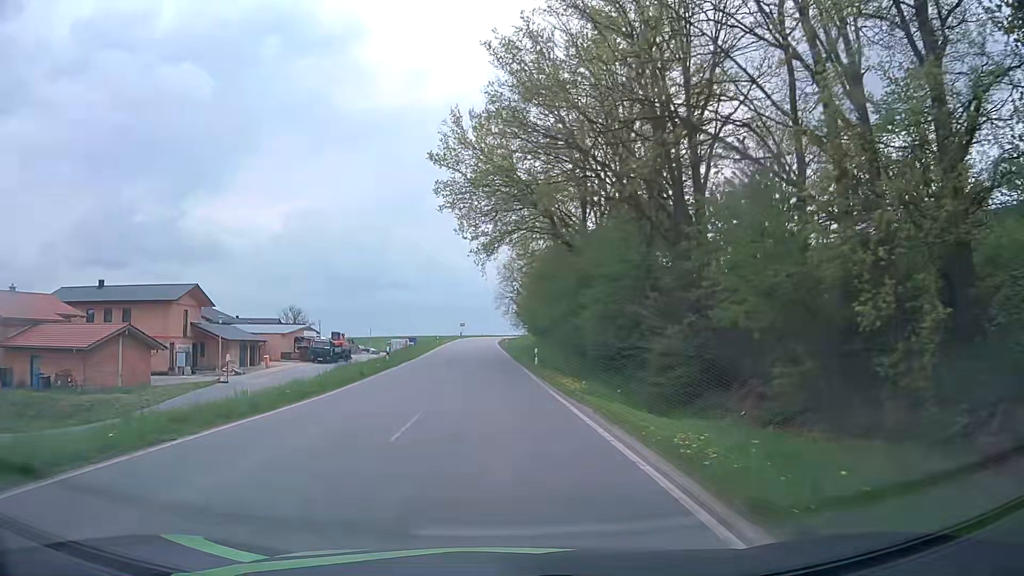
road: tertiary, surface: asphalt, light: Day
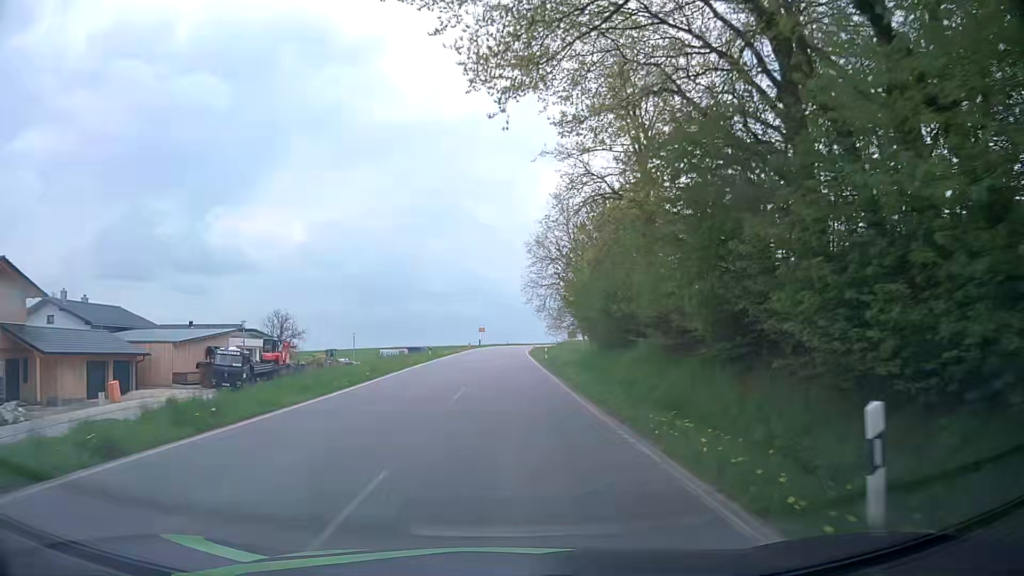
(-0.9, +30.1) m; -2°
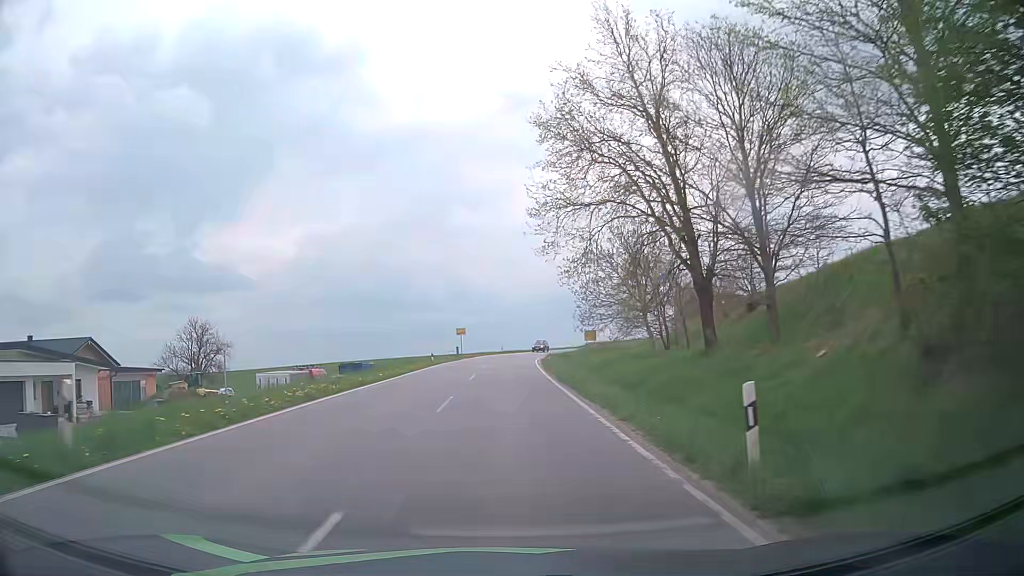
(+0.1, +37.5) m; +1°
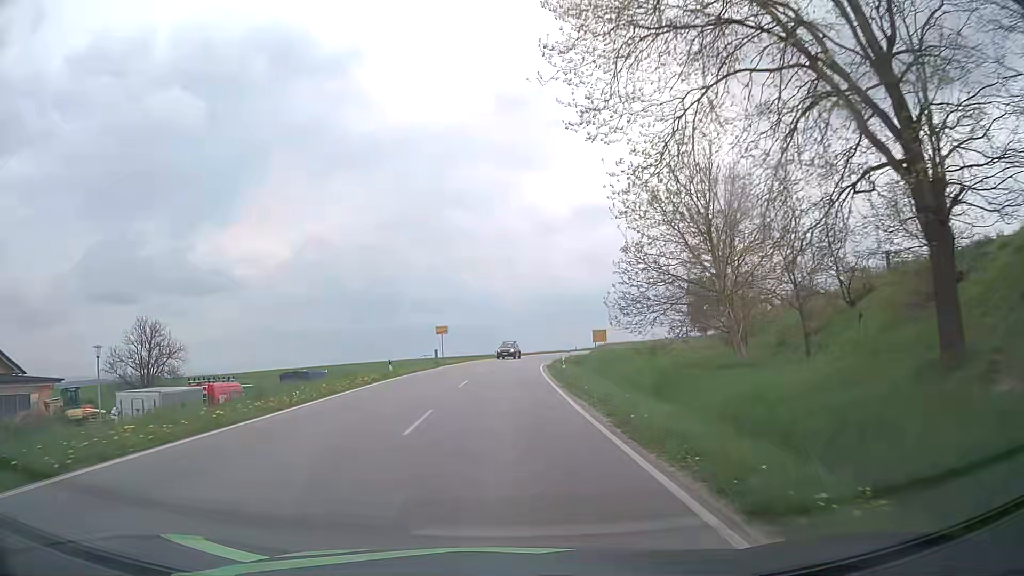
(0.0, +15.1) m; 0°
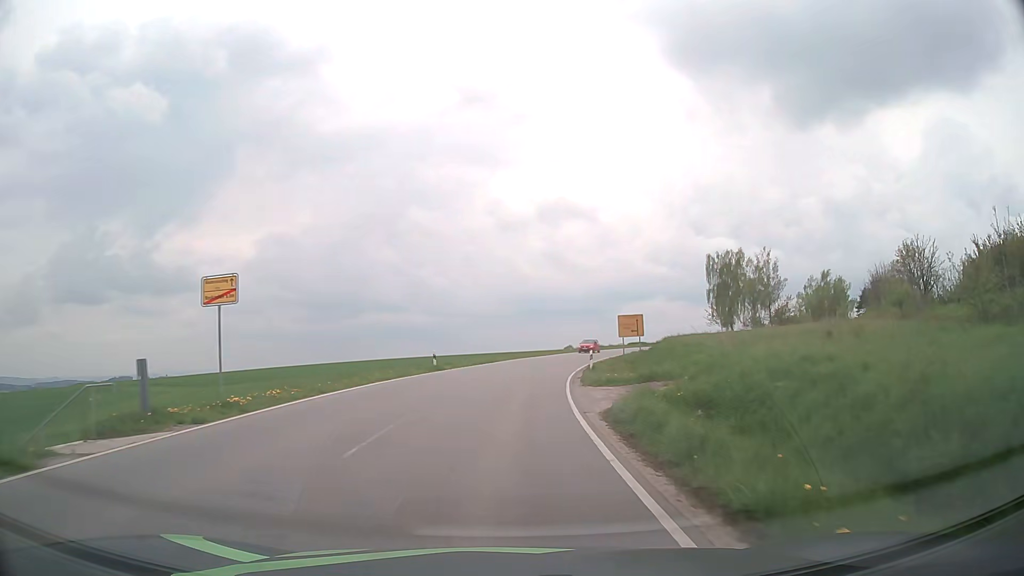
(+0.7, +37.9) m; +3°
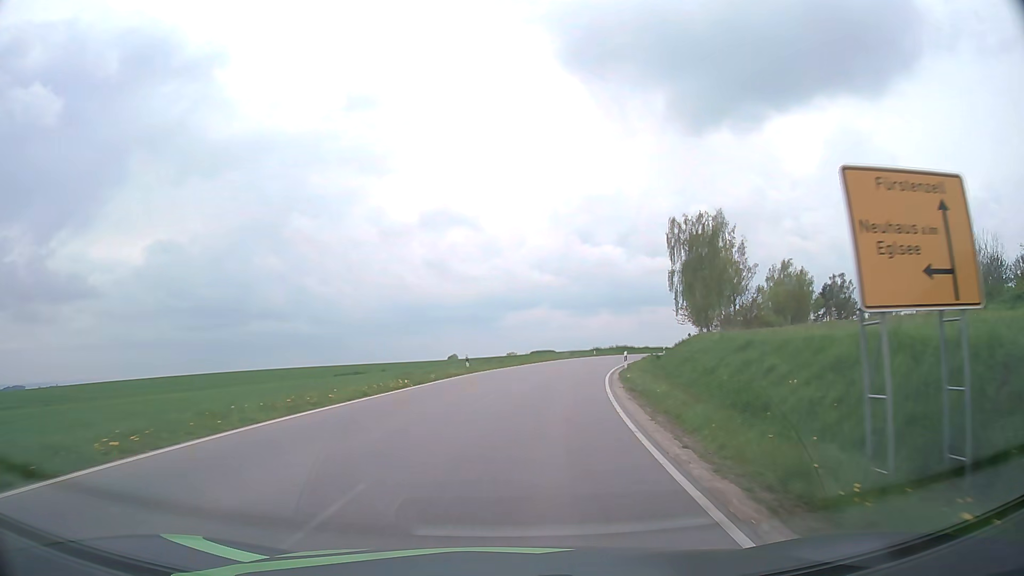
(+3.0, +41.0) m; +10°
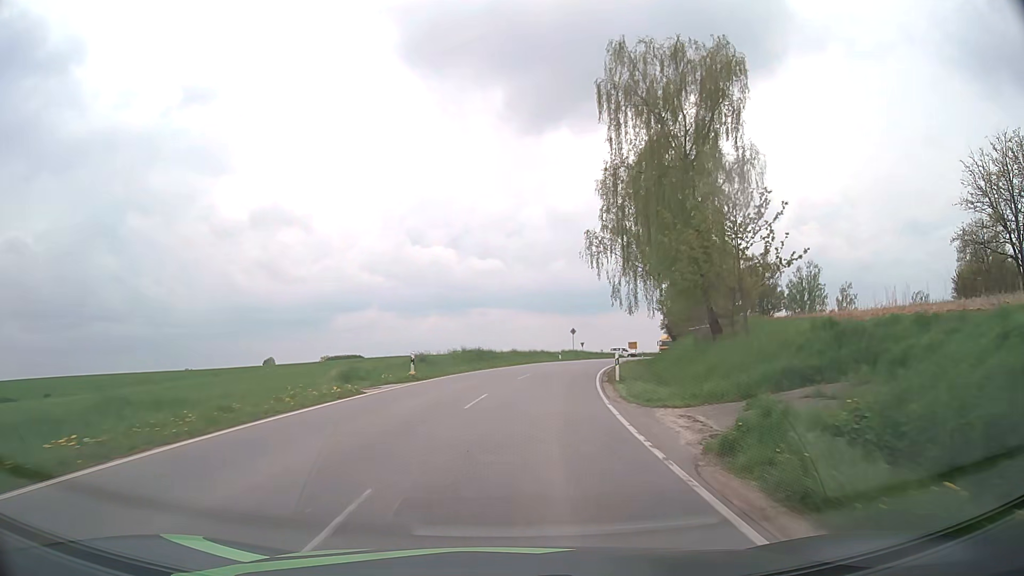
(+6.4, +47.3) m; +14°
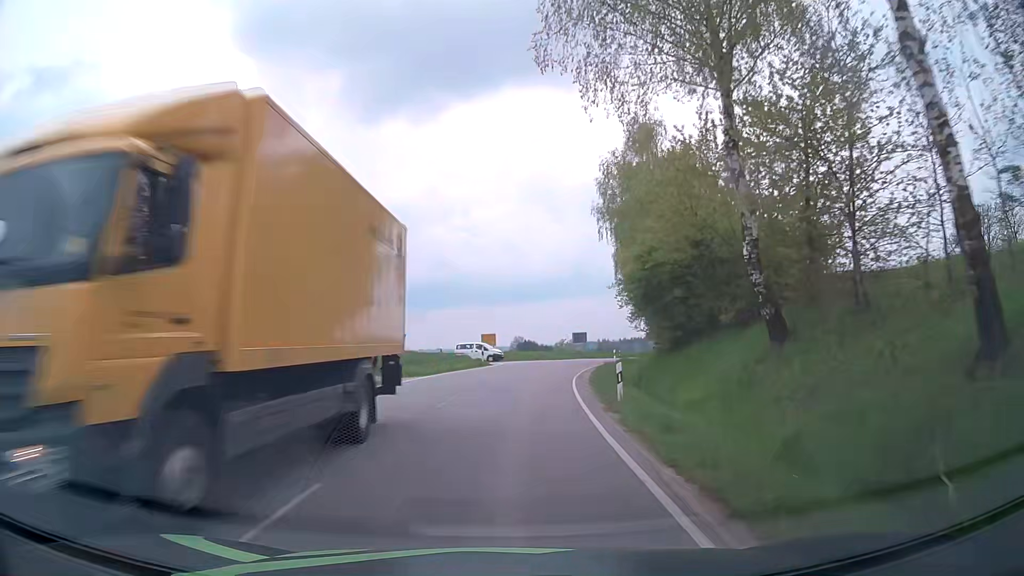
(+5.8, +46.5) m; +14°
(0, +10) (+1, +20) (+2, +30) (+3, +40) (+5, +50) (+6, +59) (-2, +66) (-11, +69) (-20, +73) (-29, +78) m
